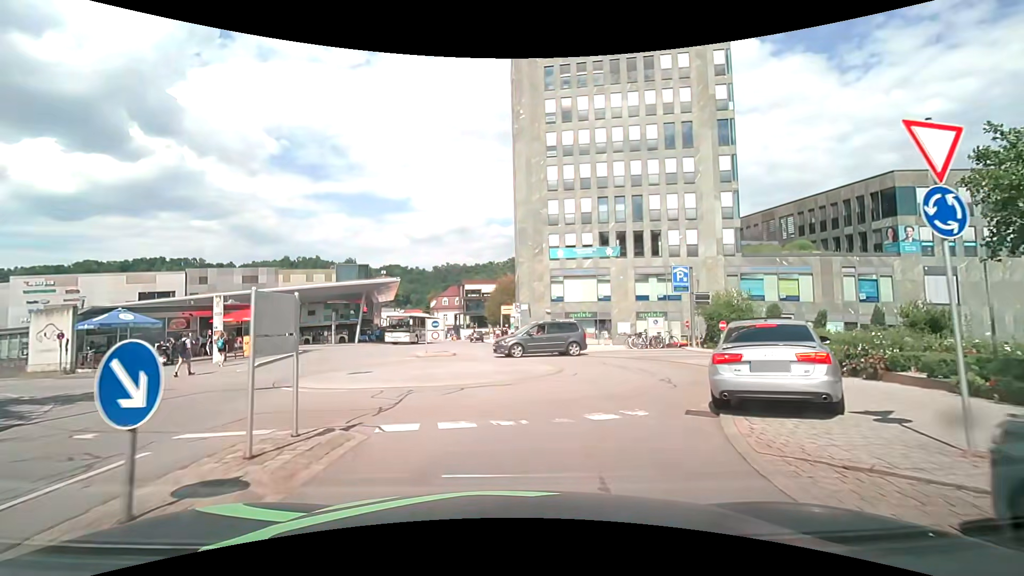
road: residential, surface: asphalt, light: Day
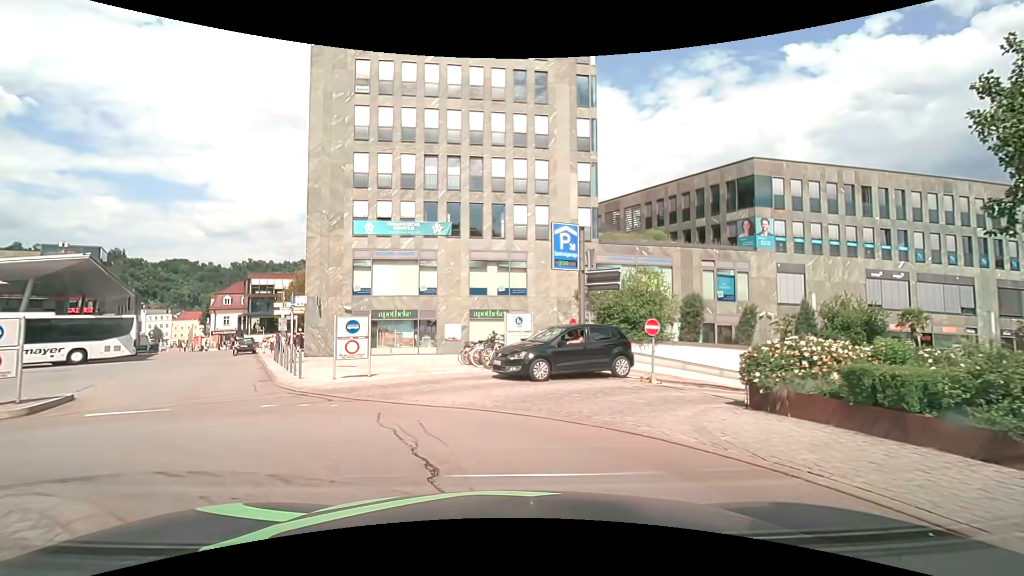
(+1.8, +13.1) m; +20°
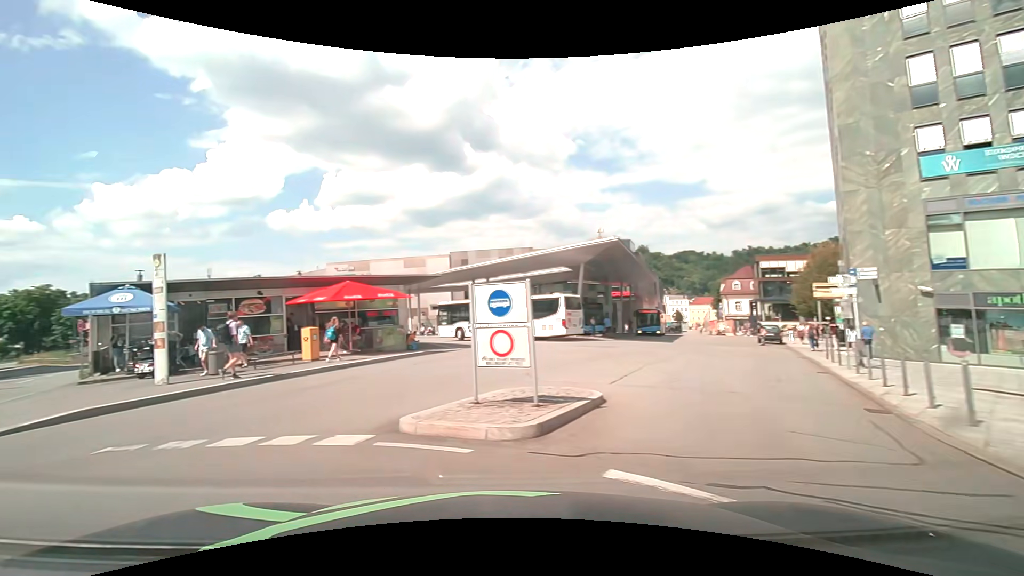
(-3.0, +6.9) m; -53°
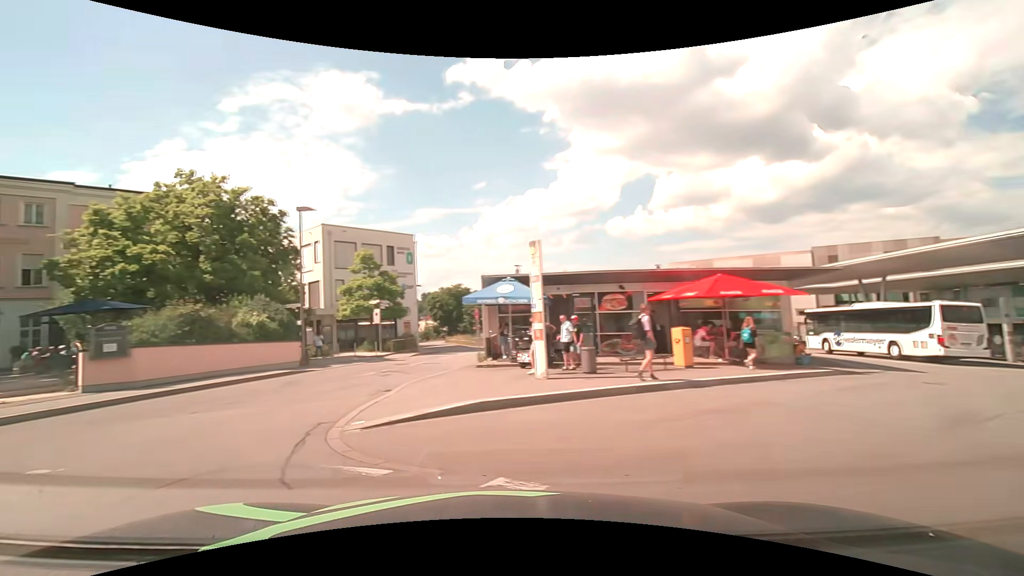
(-1.2, +3.6) m; -39°
